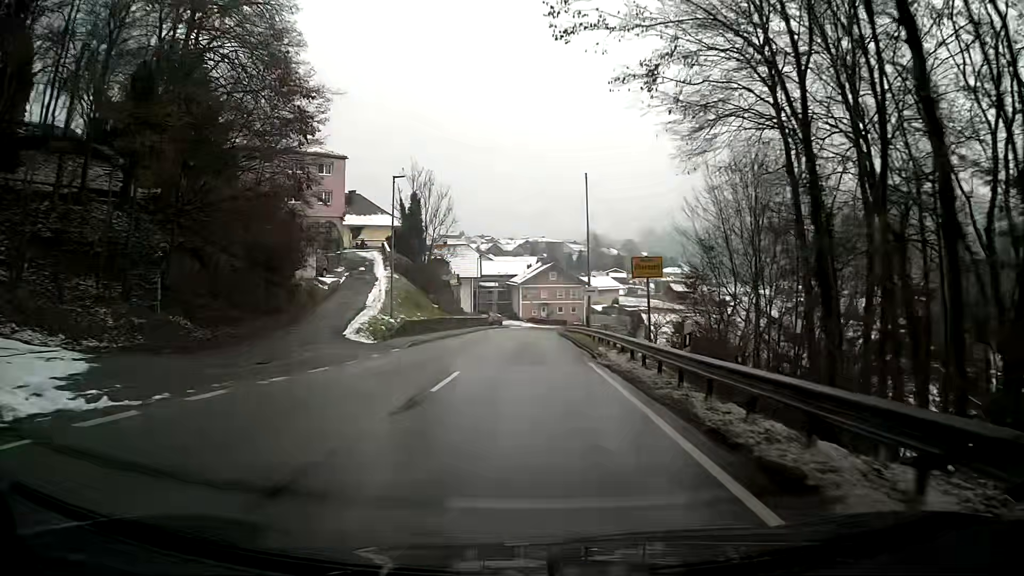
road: primary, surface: asphalt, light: Day
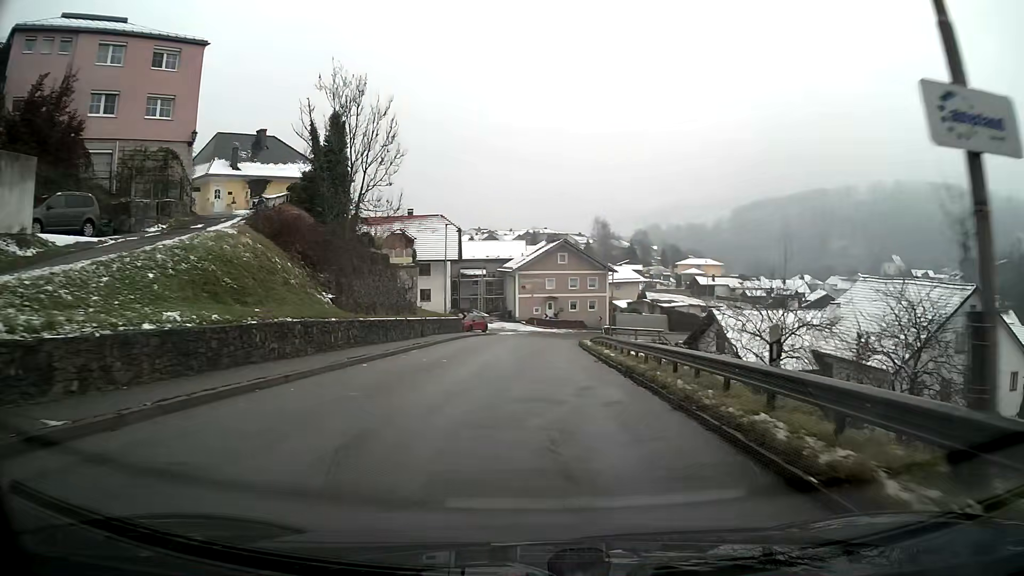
(0.0, +30.4) m; 0°
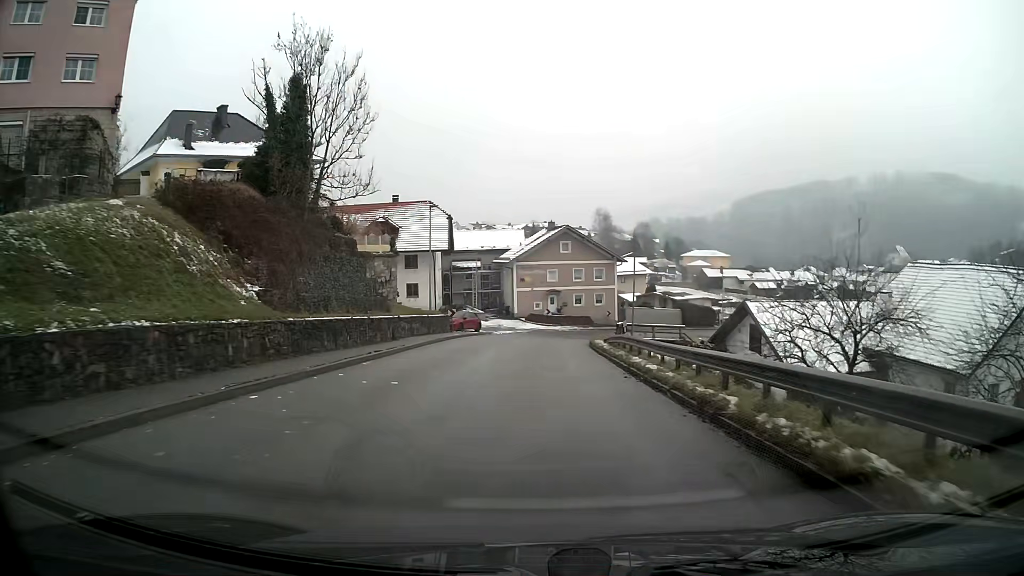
(0.0, +7.5) m; 0°
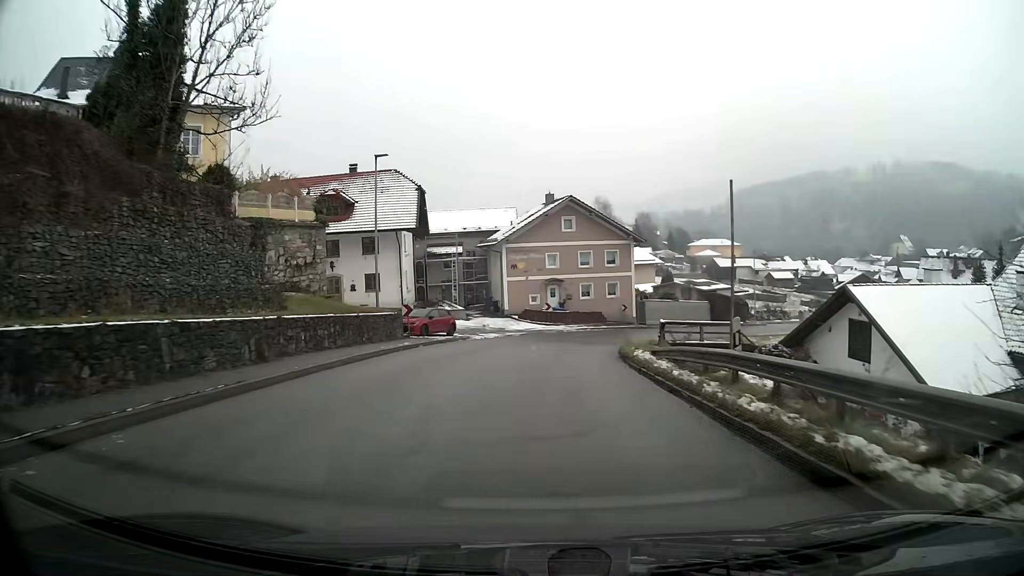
(+0.1, +13.9) m; +1°
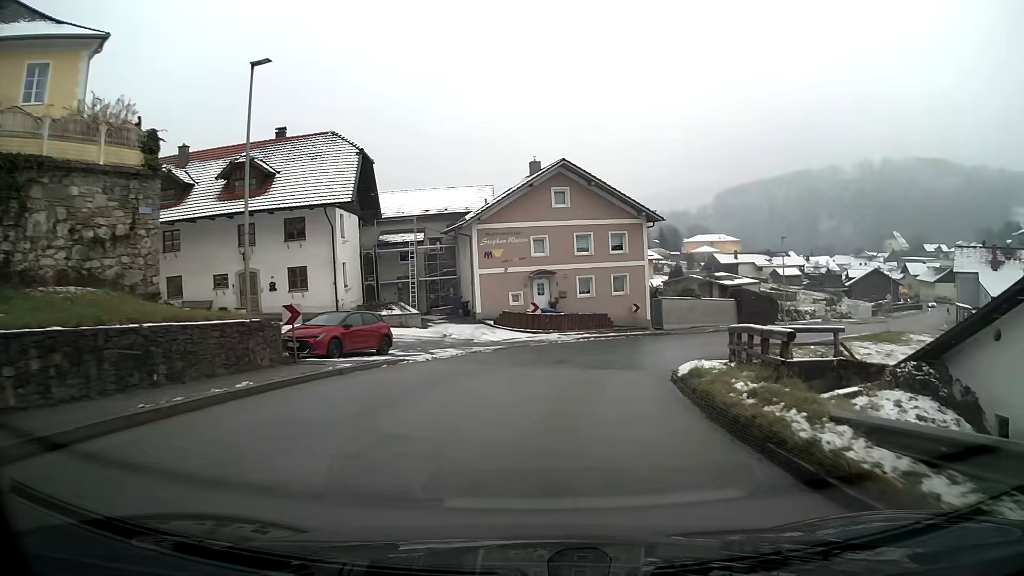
(+0.1, +12.8) m; +2°
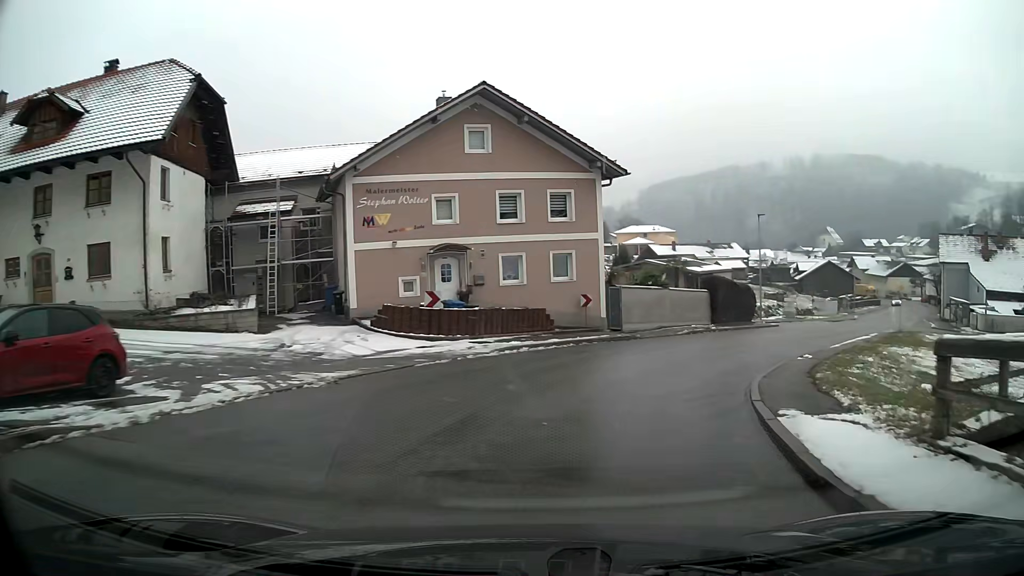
(+0.7, +12.3) m; +9°
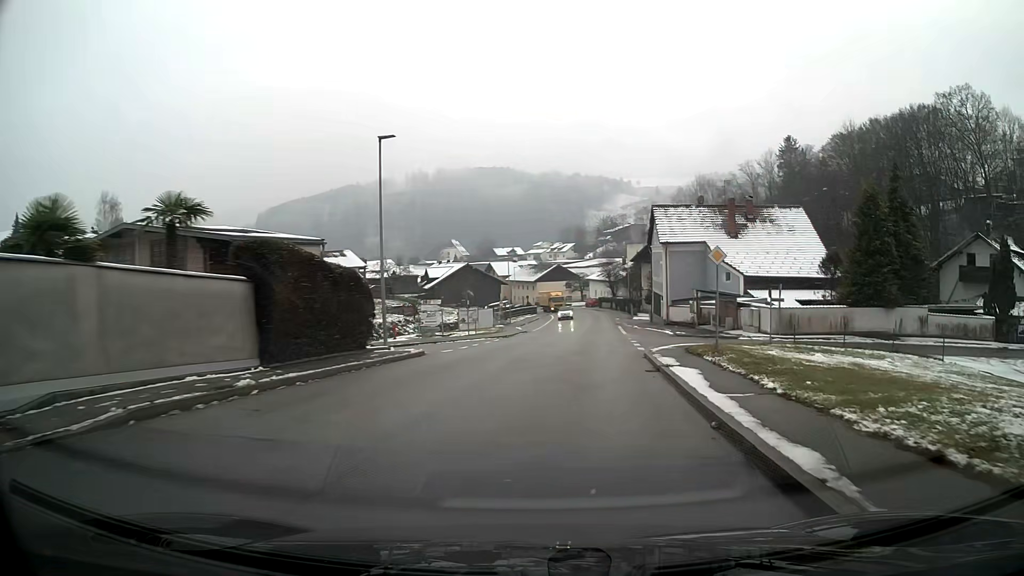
(+6.6, +23.2) m; +30°
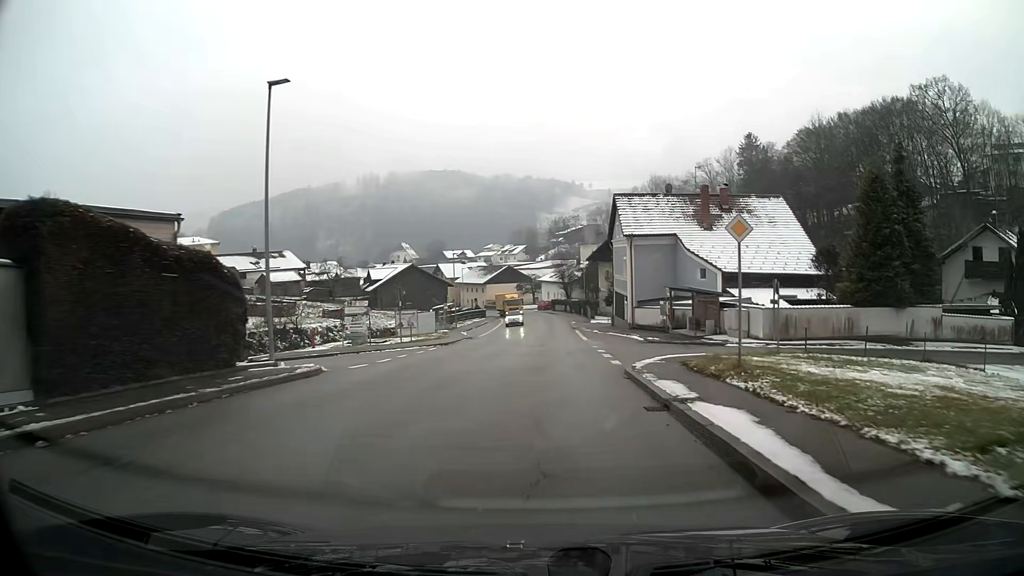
(+0.1, +6.5) m; +2°
(0, +10) (+1, +20) (+1, +30) (+1, +40) (+1, +50) (+1, +60) (+1, +70) (+1, +80) (0, +90) (-2, +100) m
